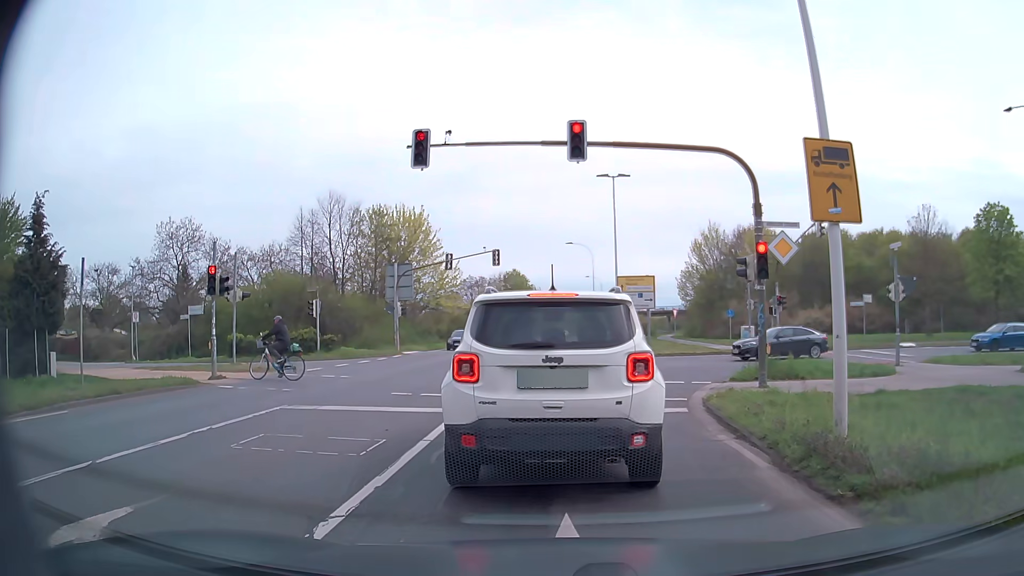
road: secondary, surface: asphalt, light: Day
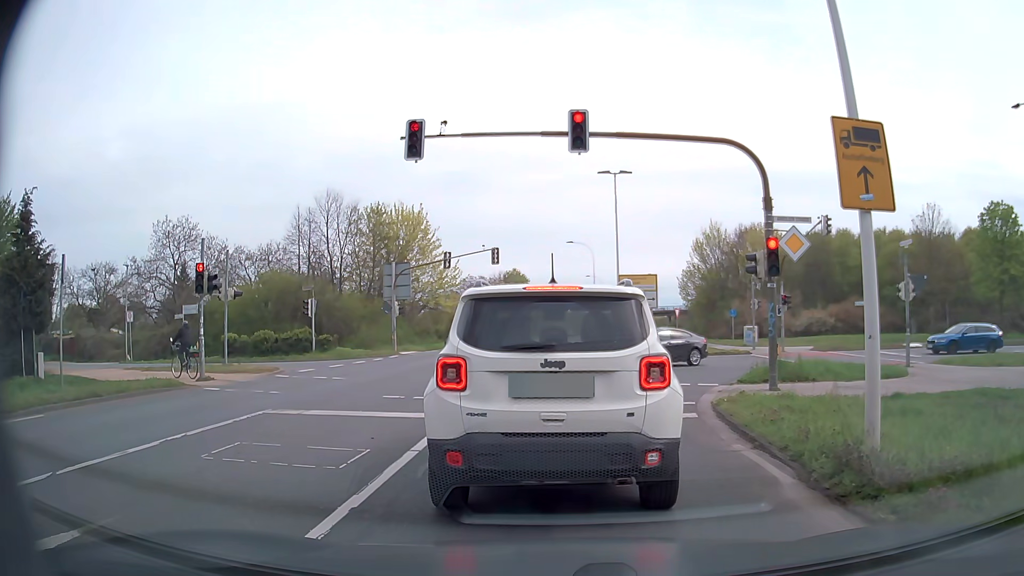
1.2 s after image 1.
(0.0, +0.7) m; 0°
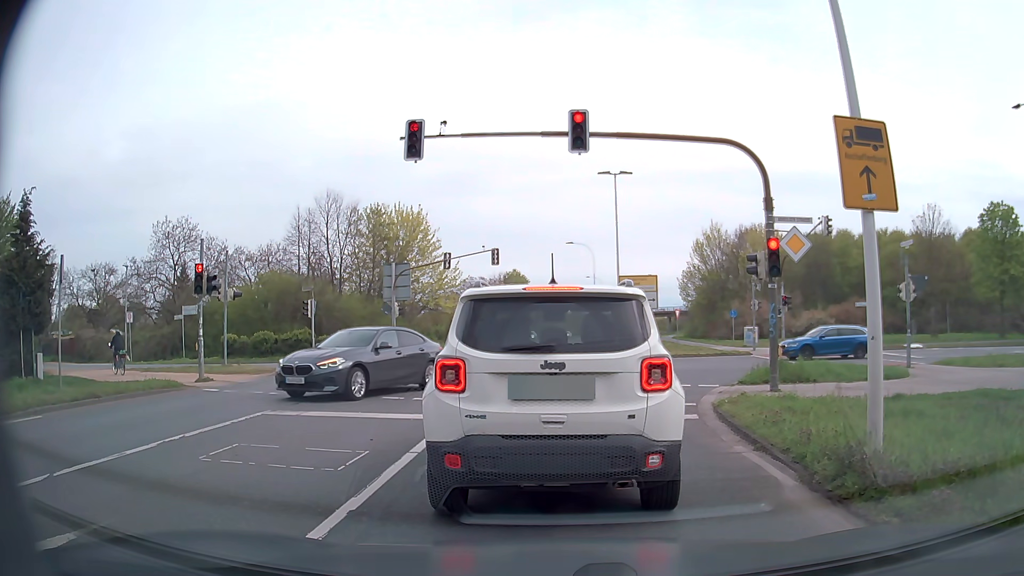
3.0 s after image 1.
(0.0, +0.1) m; 0°
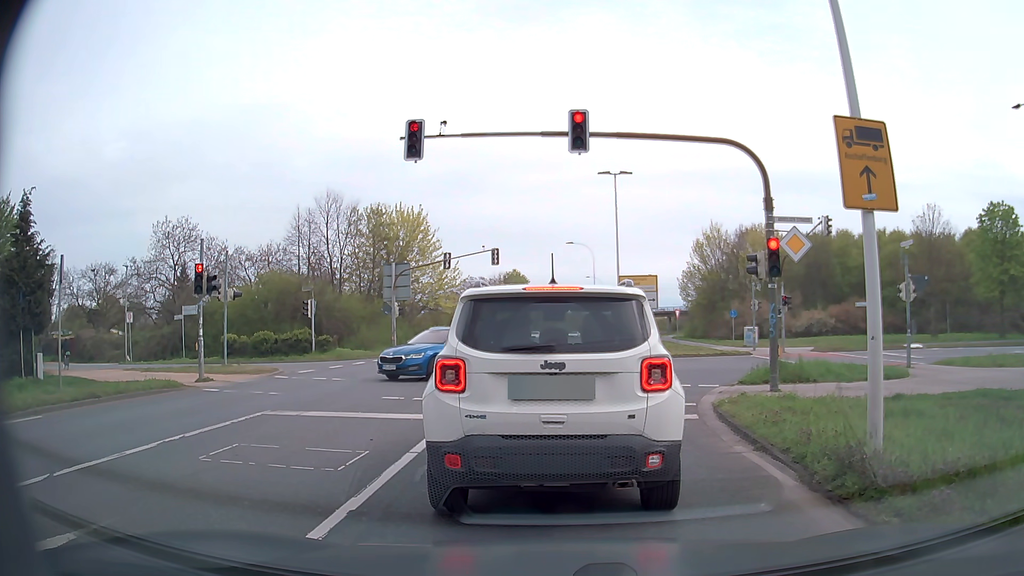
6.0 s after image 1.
(0.0, 0.0) m; 0°
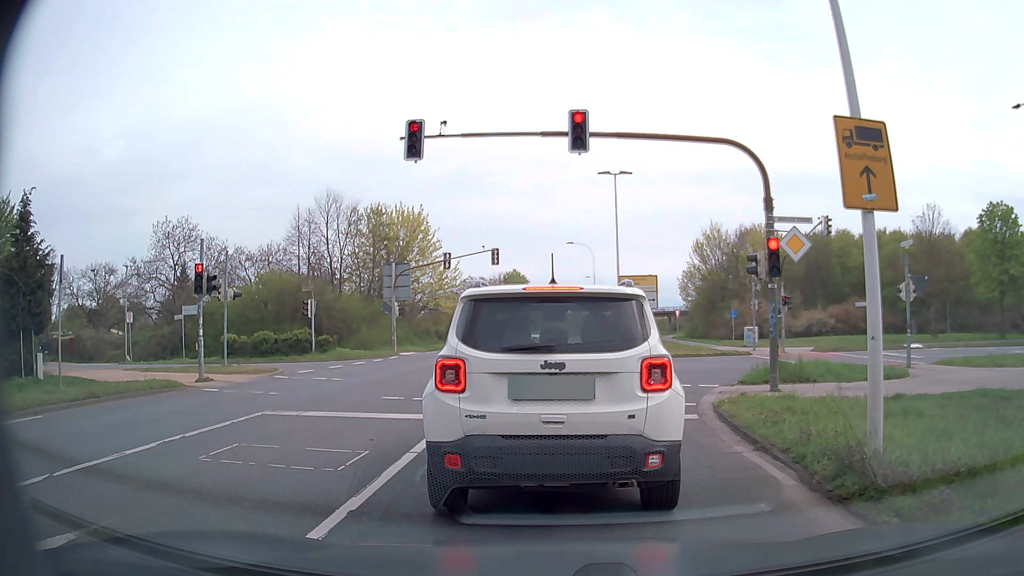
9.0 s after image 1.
(0.0, 0.0) m; 0°
(0, +10) (0, +20) (+1, +30) (+1, +40) (+1, +50) (+2, +60) (+2, +70) (+3, +80) (+4, +90) (+5, +100) m
